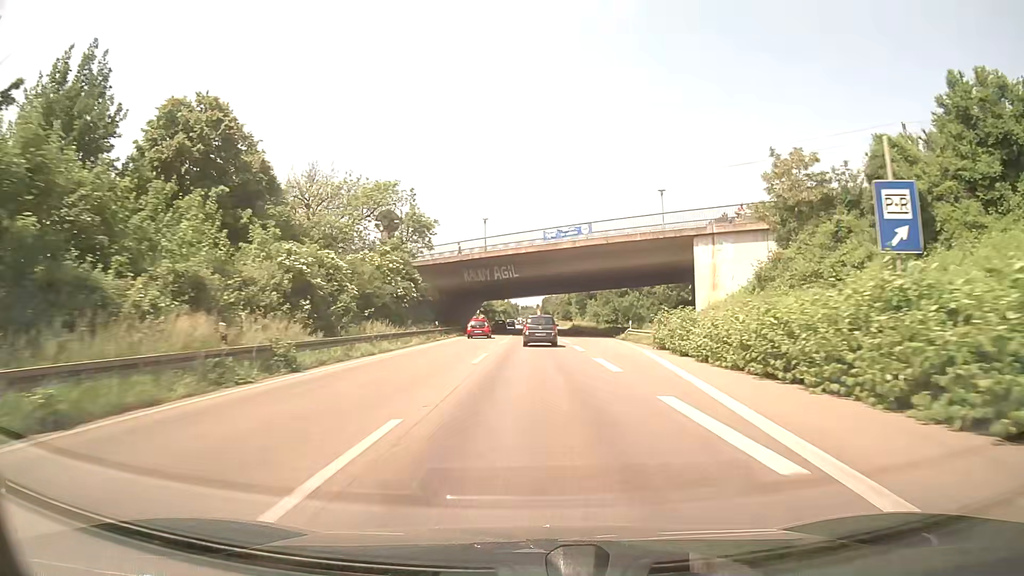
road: trunk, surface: asphalt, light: Day
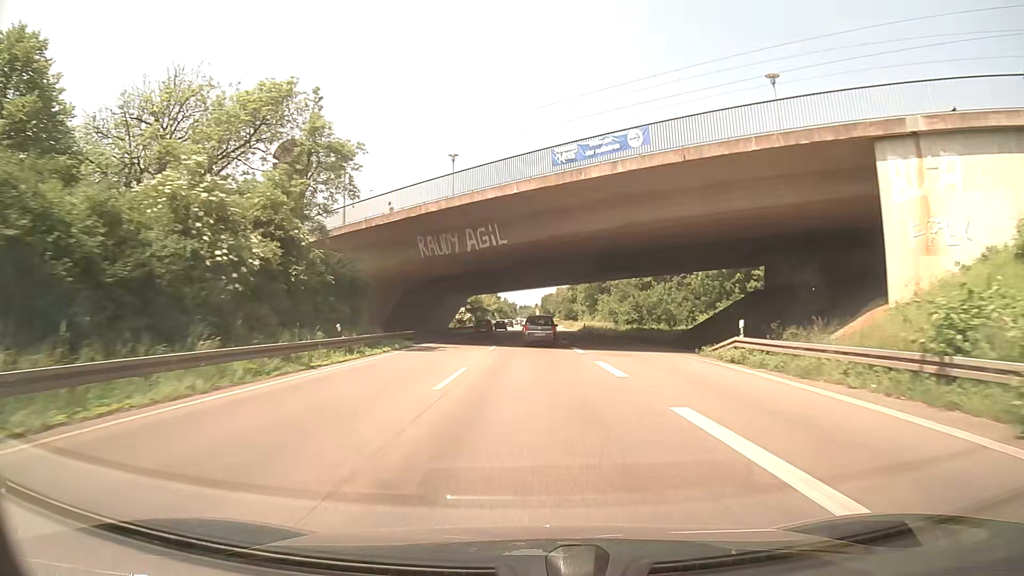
(0.0, +25.7) m; 0°
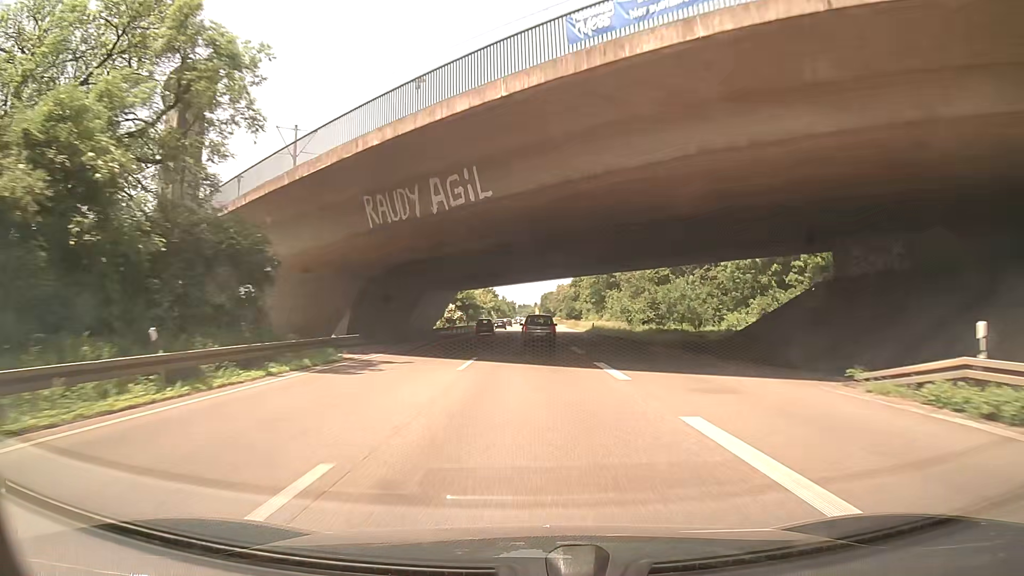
(0.0, +13.0) m; 0°
(0, +10) (0, +20) (0, +30) (-1, +40) (-1, +50) (-1, +60) (-1, +70) (-1, +80) (-1, +90) (-2, +100) m
